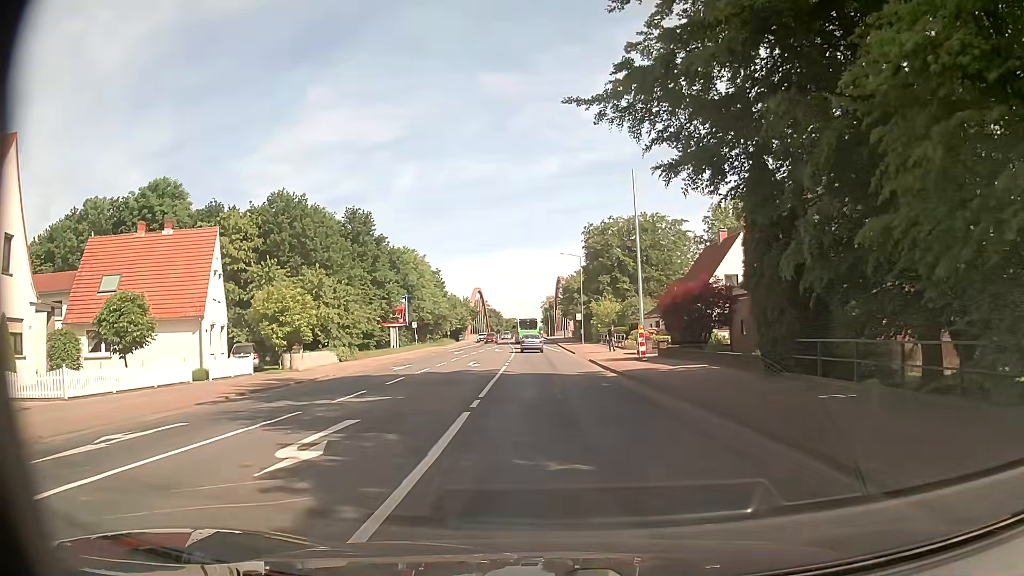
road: secondary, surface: asphalt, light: Day
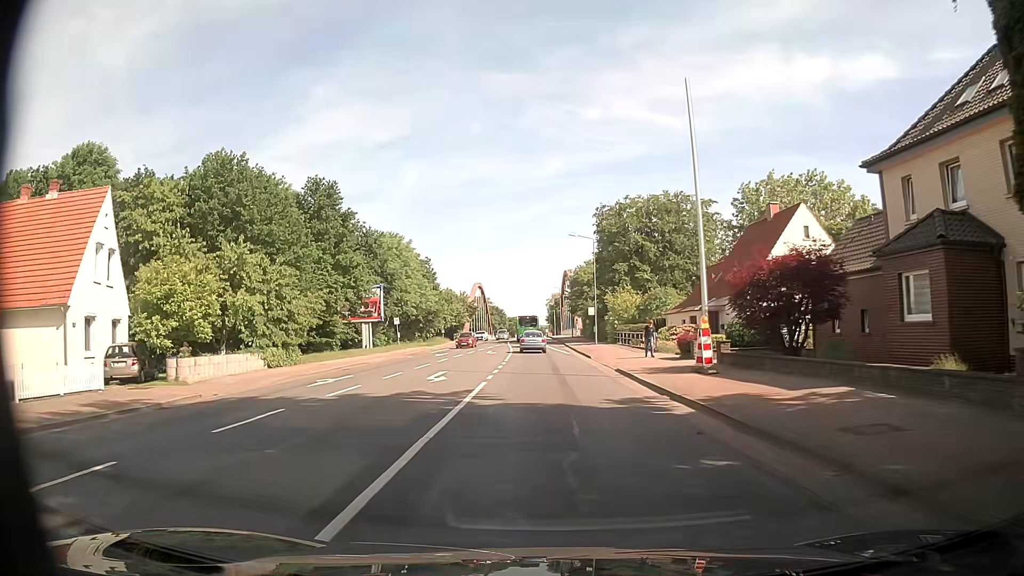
(0.0, +12.4) m; -1°
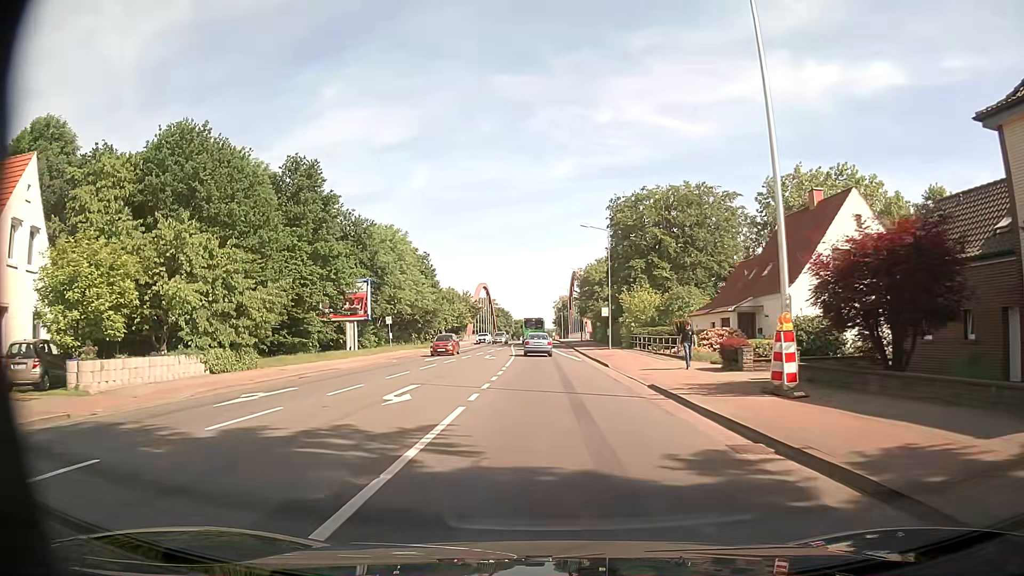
(0.0, +6.5) m; -1°
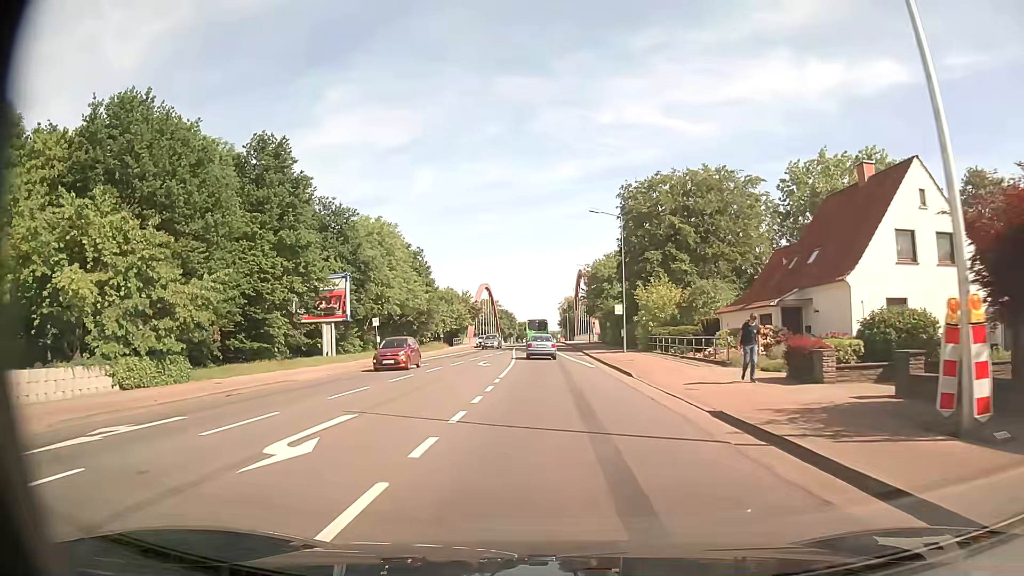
(+0.1, +6.5) m; 0°
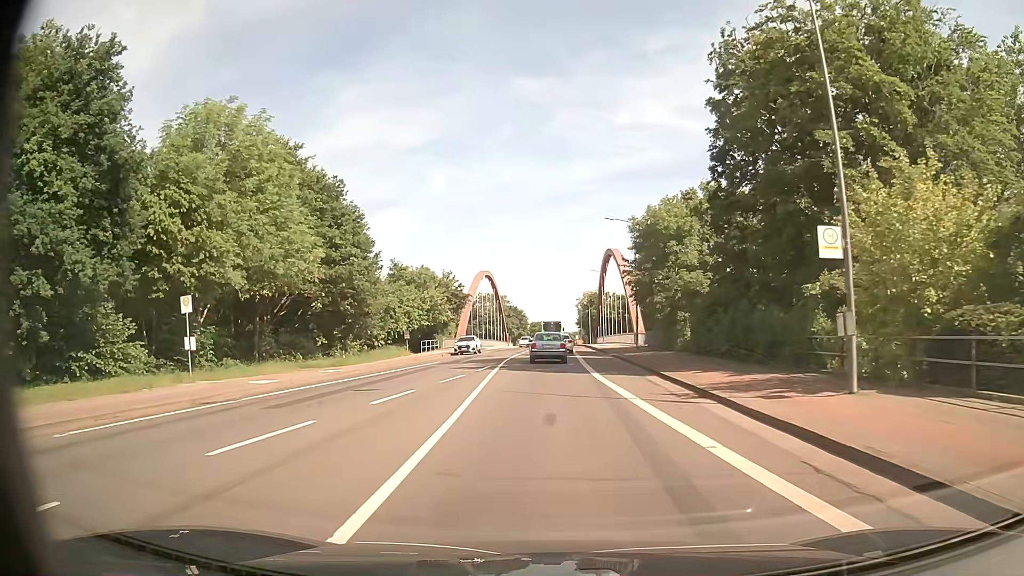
(-0.2, +32.4) m; -1°
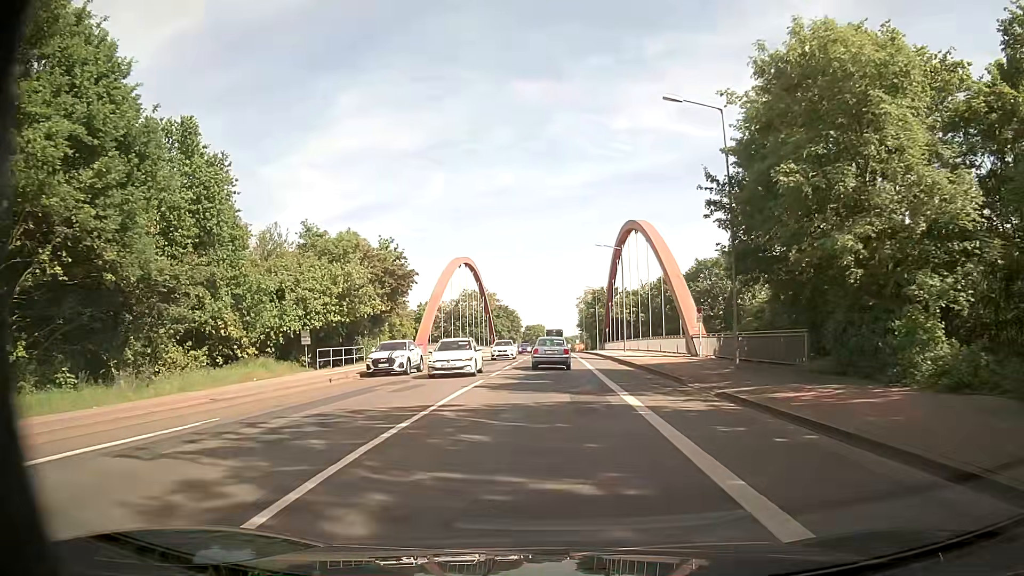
(-0.2, +26.7) m; 0°
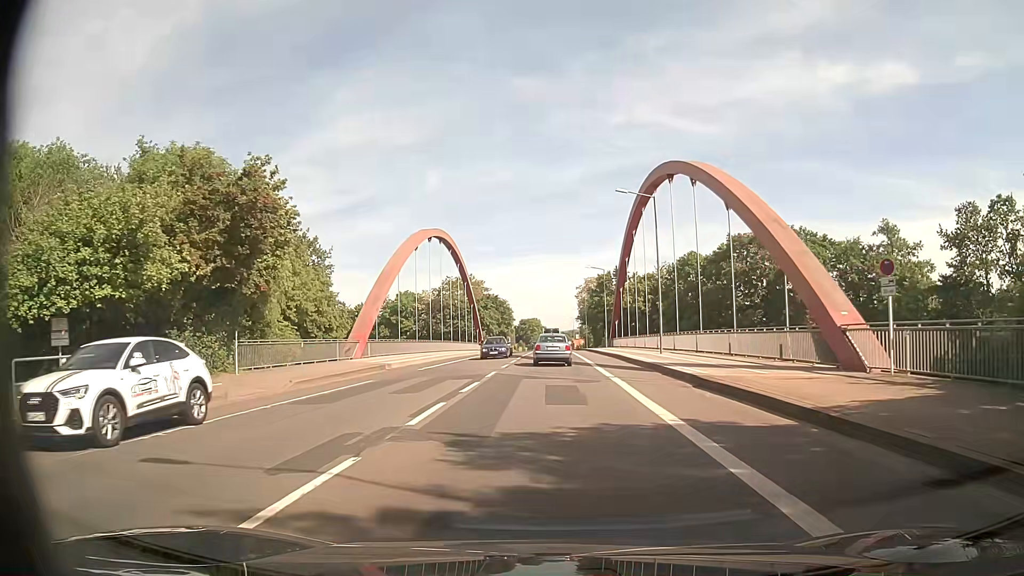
(+0.2, +21.0) m; +1°
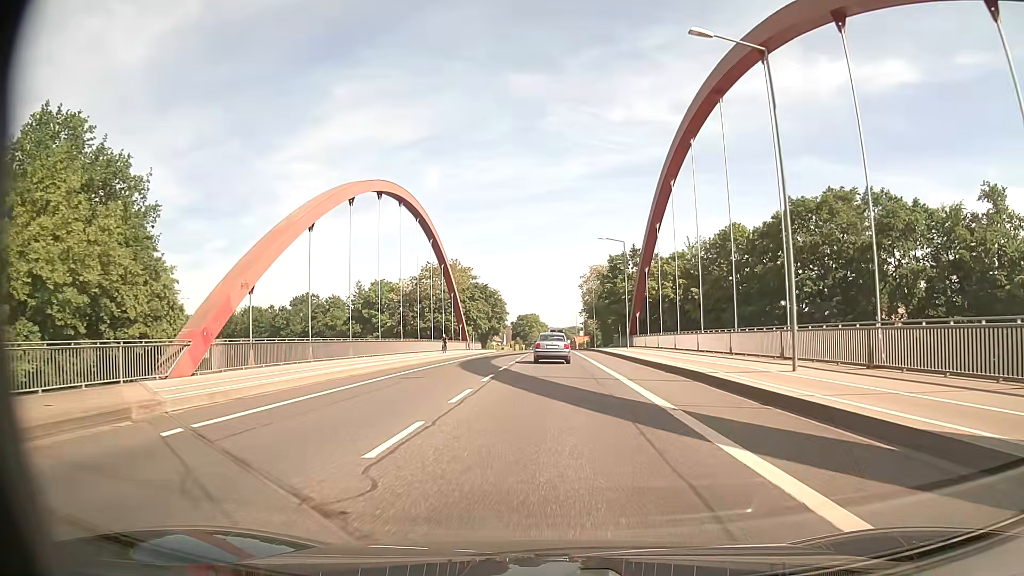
(-0.1, +21.8) m; 0°
(0, +10) (0, +20) (0, +30) (0, +40) (0, +50) (0, +60) (+1, +70) (+1, +80) (+1, +90) (+1, +100) m
